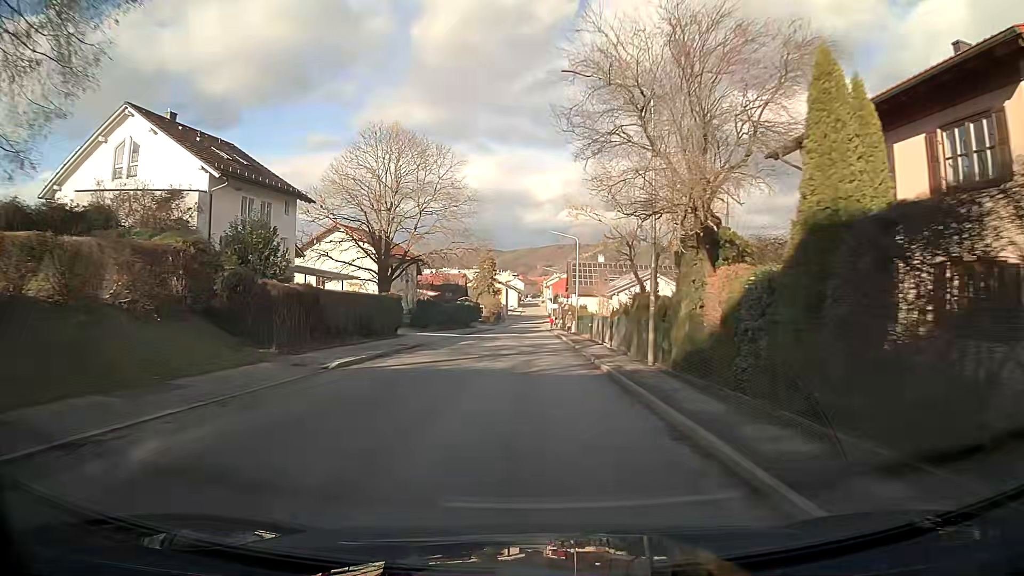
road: tertiary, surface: asphalt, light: Day
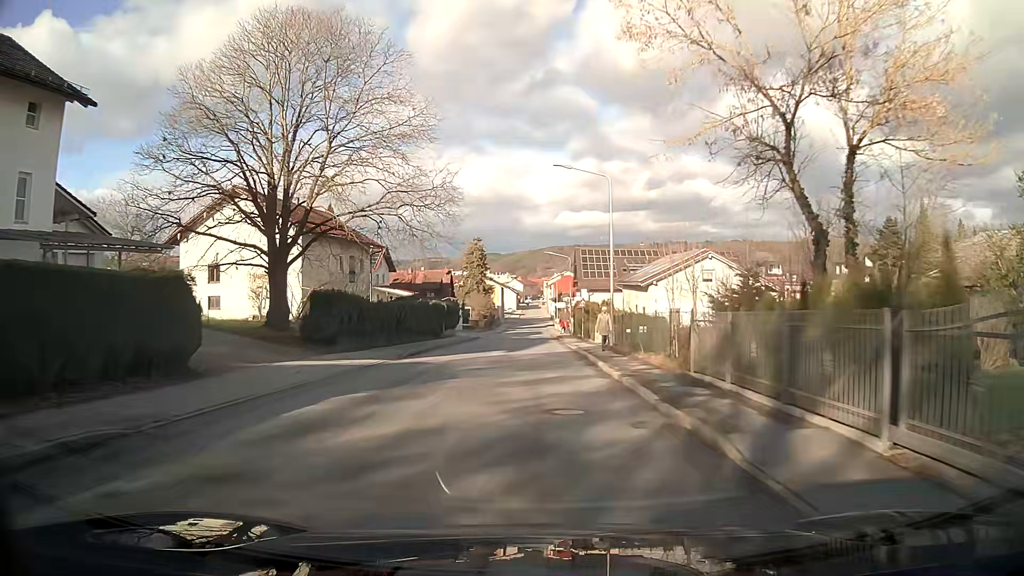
(0.0, +23.0) m; 0°
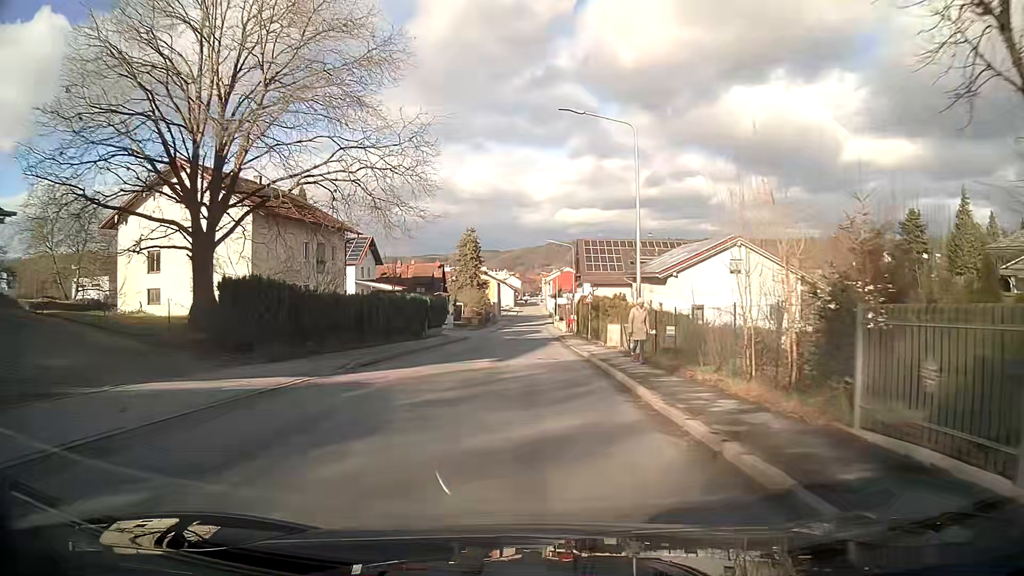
(0.0, +7.6) m; 0°
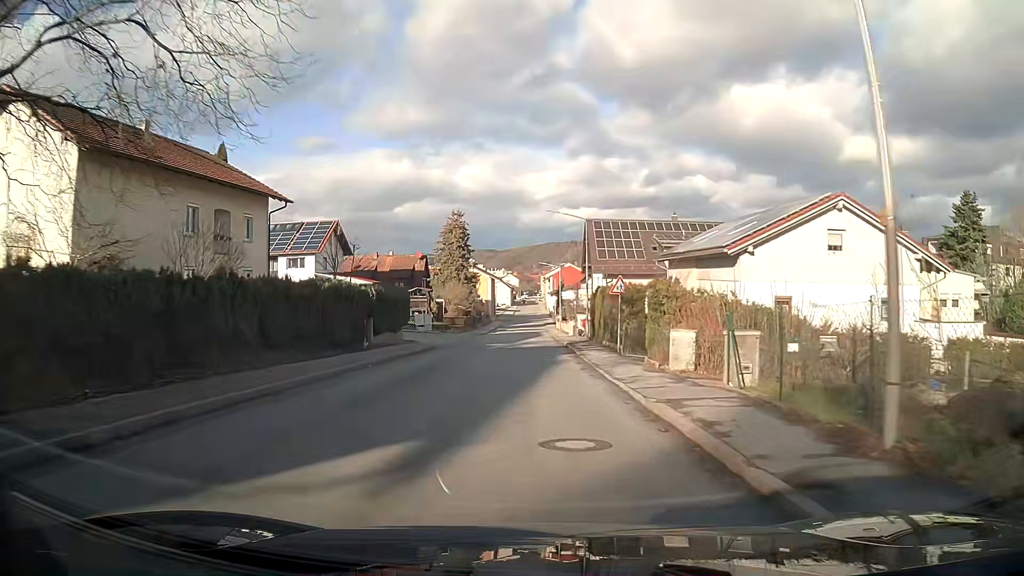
(0.0, +15.2) m; 0°
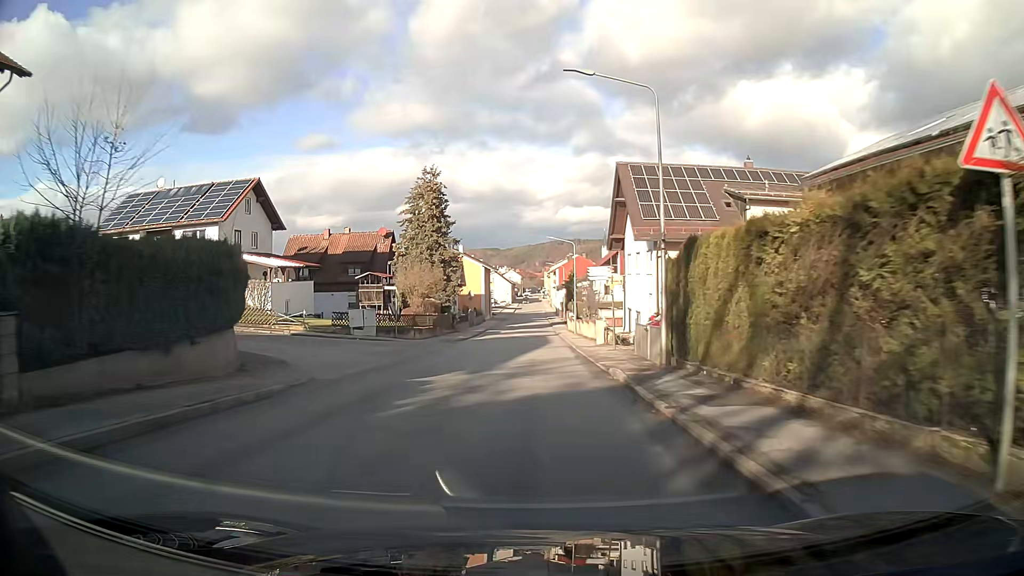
(-0.1, +22.9) m; -1°
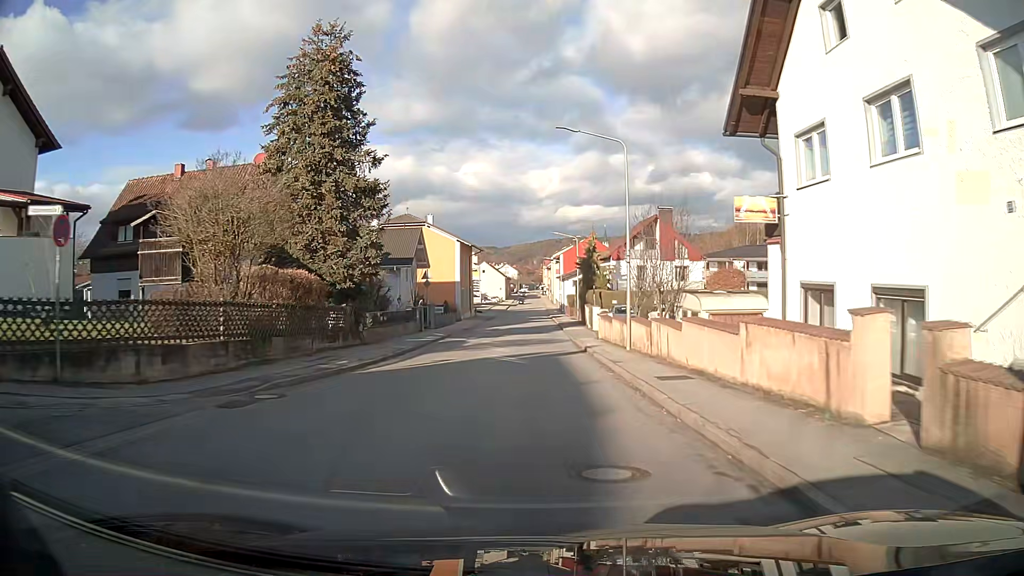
(0.0, +30.5) m; 0°
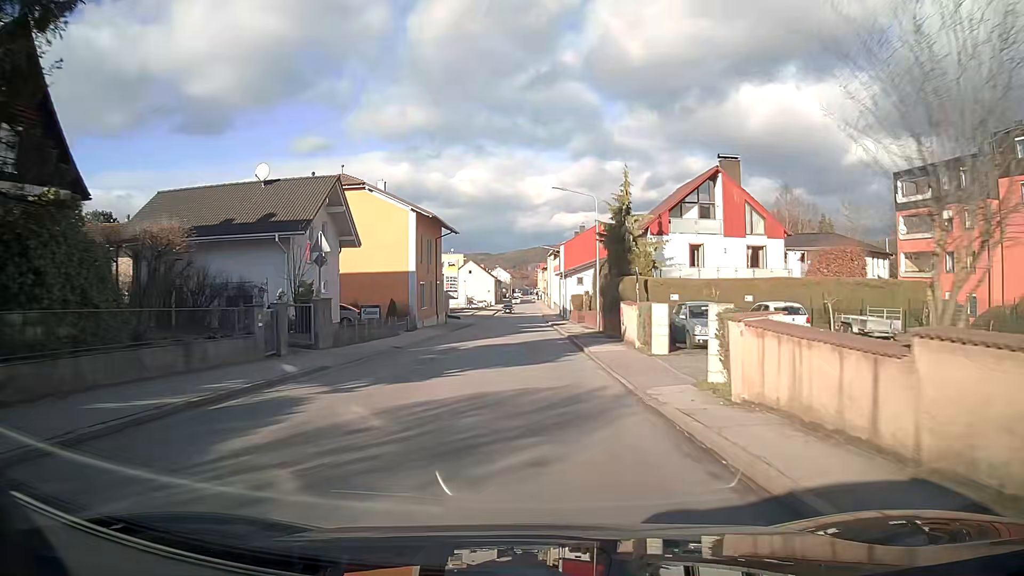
(+0.3, +22.7) m; +1°
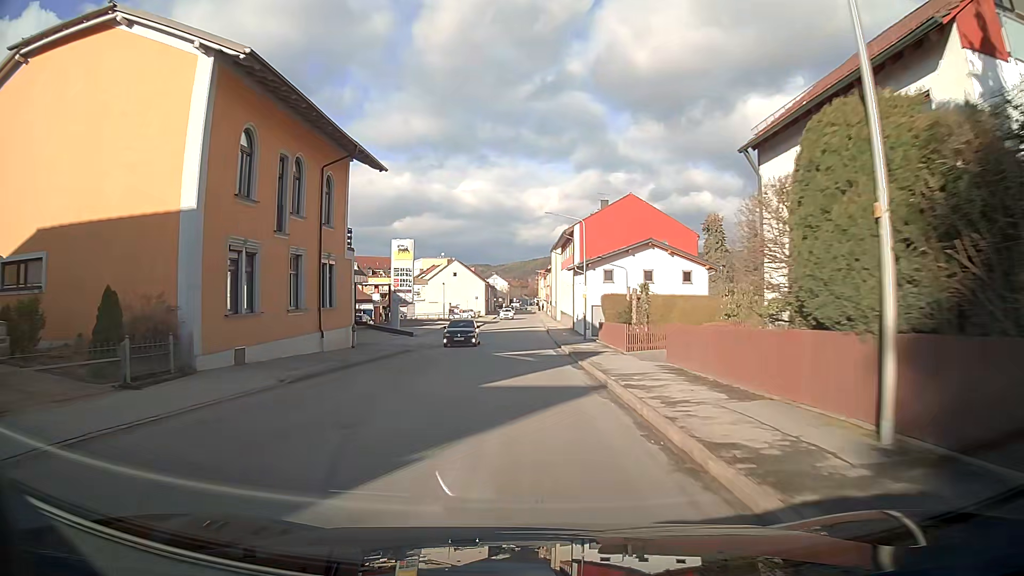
(-0.2, +30.4) m; -1°
(0, +10) (0, +20) (0, +30) (0, +40) (0, +50) (0, +60) (0, +70) (0, +80) (0, +90) (0, +100) m
